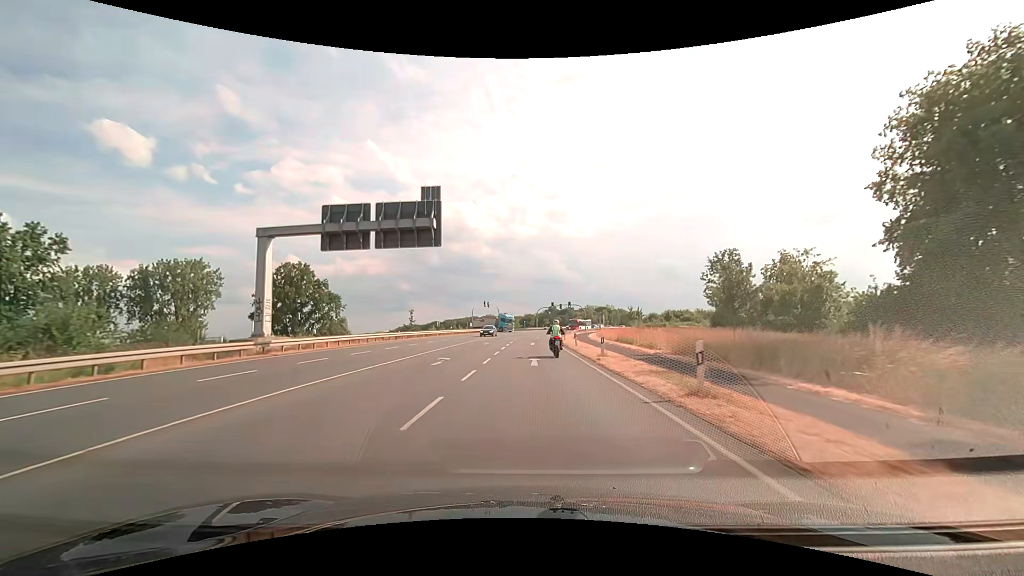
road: secondary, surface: asphalt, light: Day
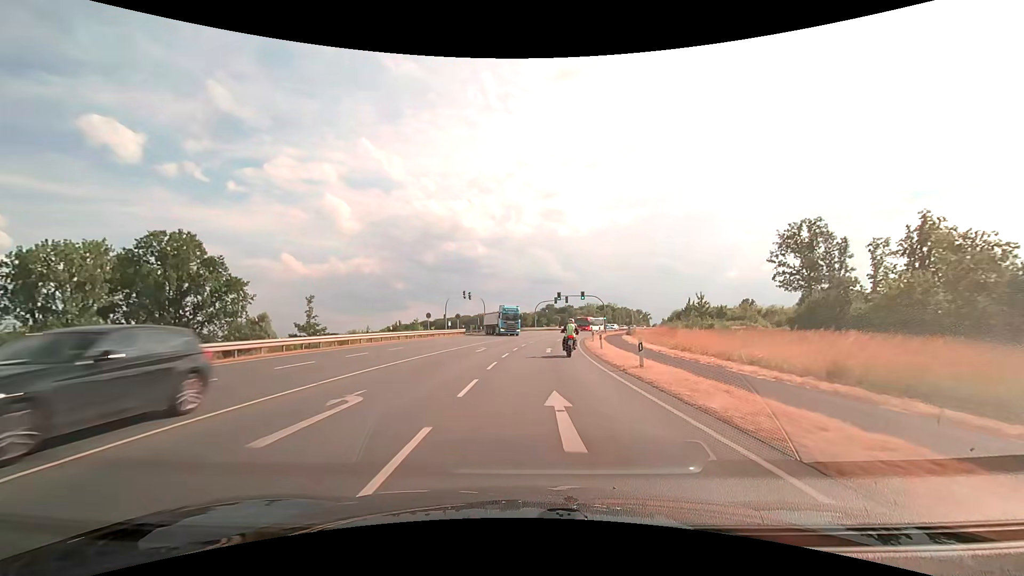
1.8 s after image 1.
(0.0, +31.9) m; 0°
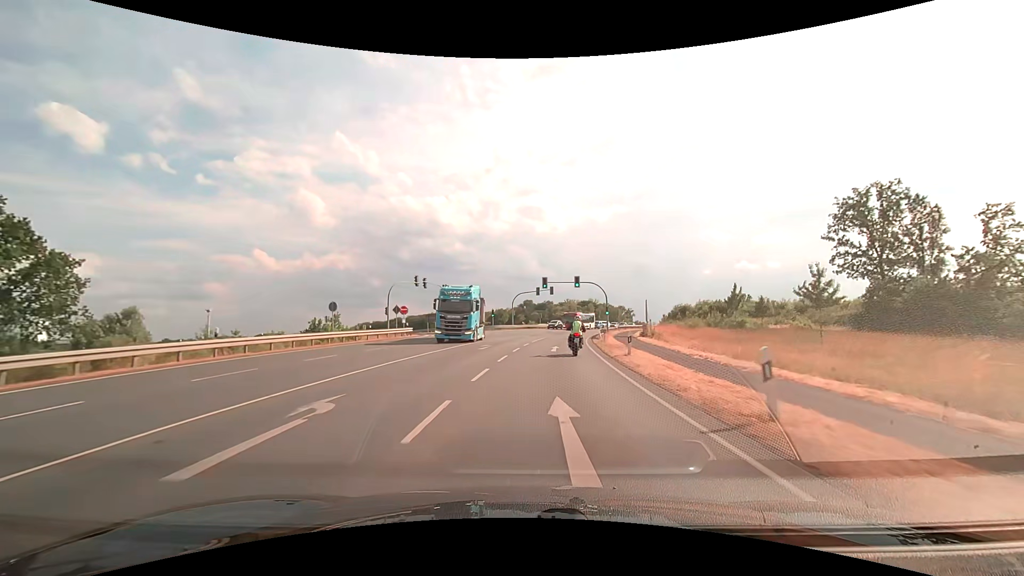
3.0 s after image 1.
(+0.5, +21.0) m; +3°
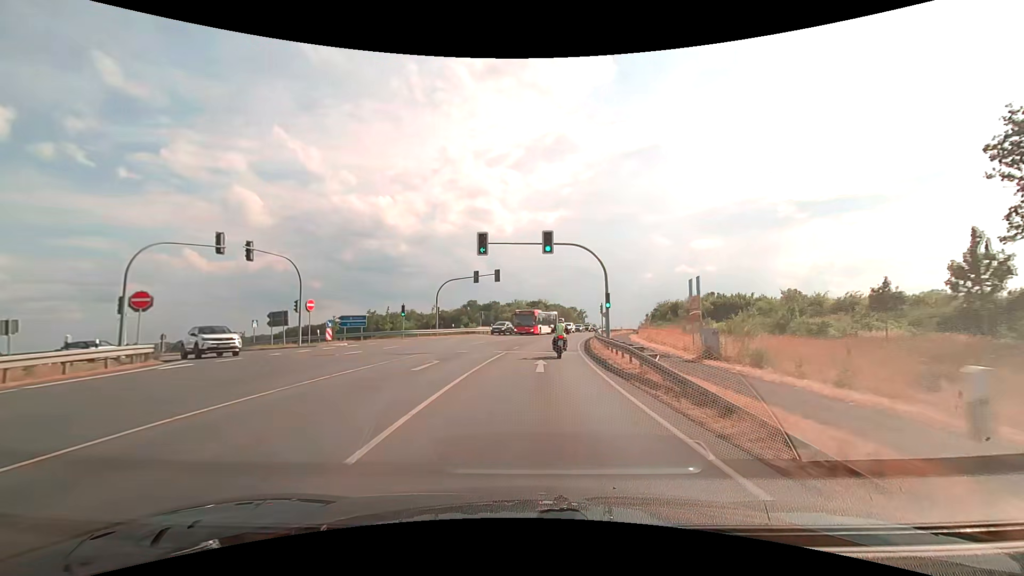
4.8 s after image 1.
(+1.6, +29.4) m; +6°
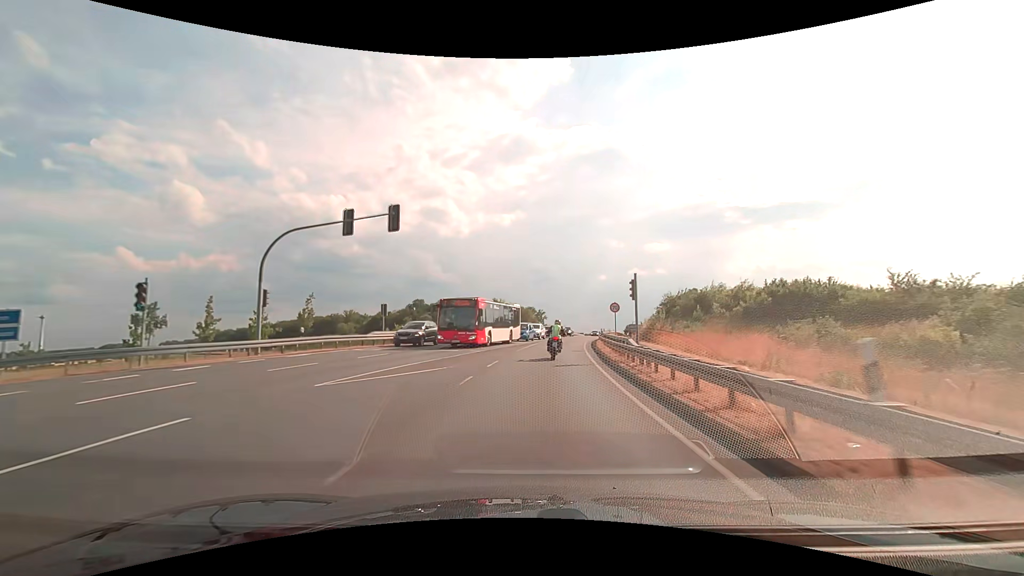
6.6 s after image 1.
(+1.2, +29.5) m; +5°
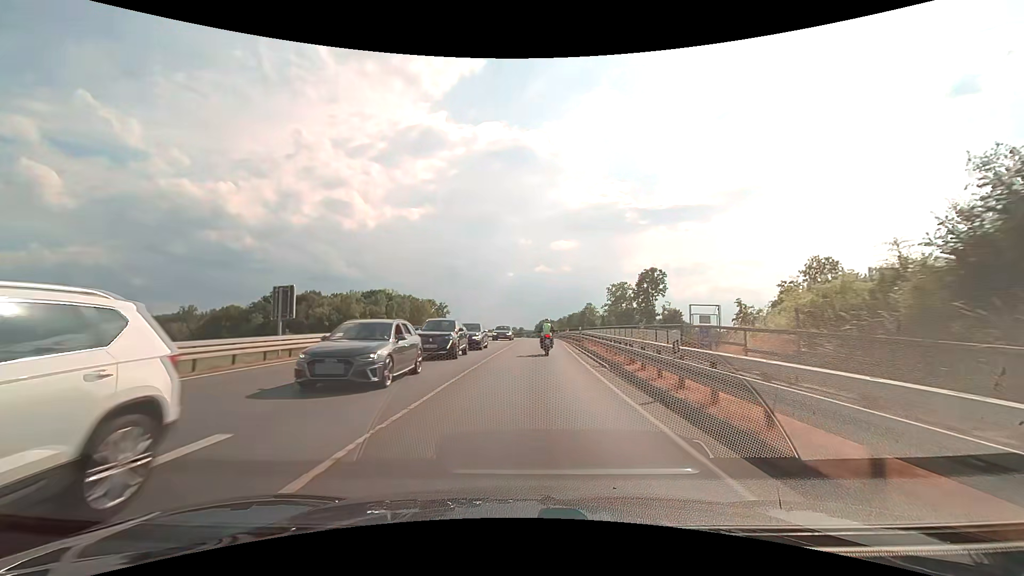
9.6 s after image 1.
(+4.1, +49.5) m; +10°
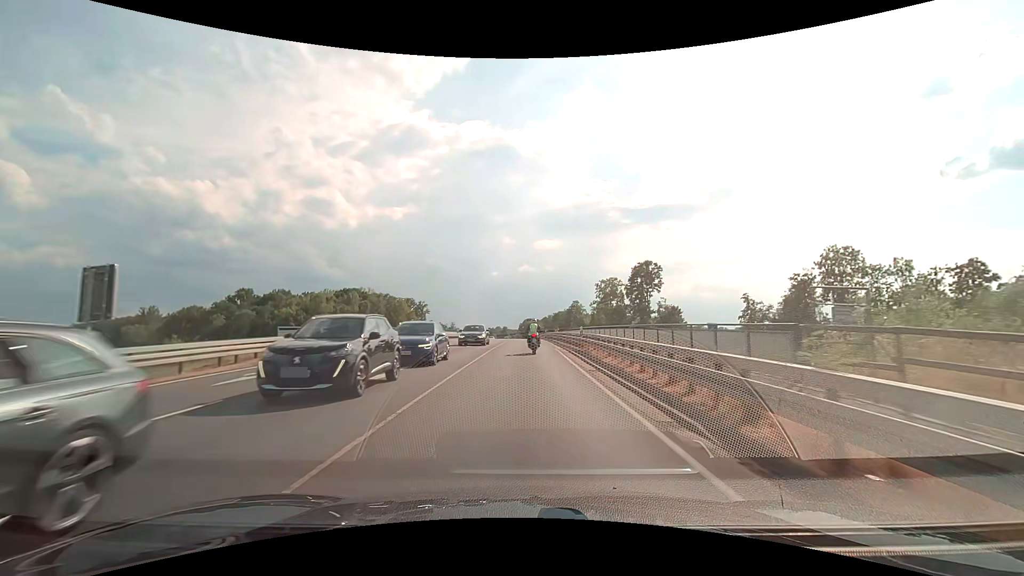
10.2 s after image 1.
(+0.2, +9.7) m; +2°
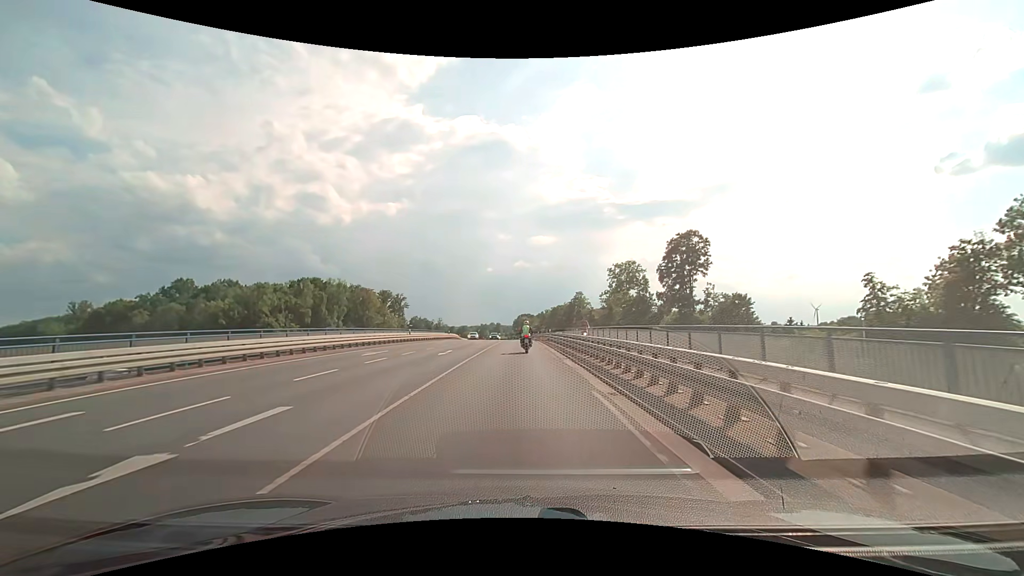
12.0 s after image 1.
(+0.3, +28.0) m; +1°
(0, +10) (0, +20) (0, +30) (0, +40) (-1, +50) (-1, +60) (-1, +70) (-1, +80) (-1, +90) (-1, +100) m
